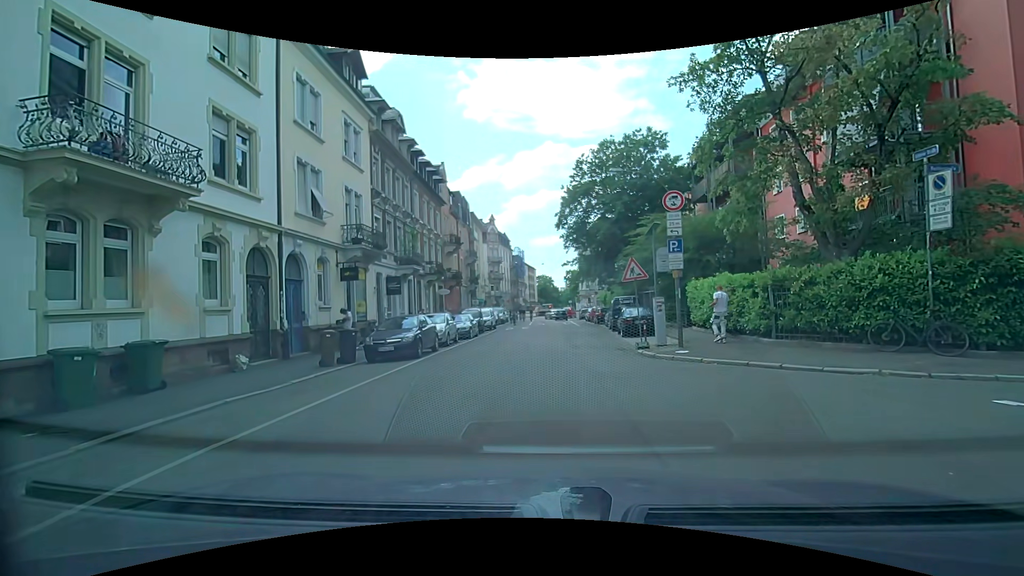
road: residential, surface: asphalt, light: Day
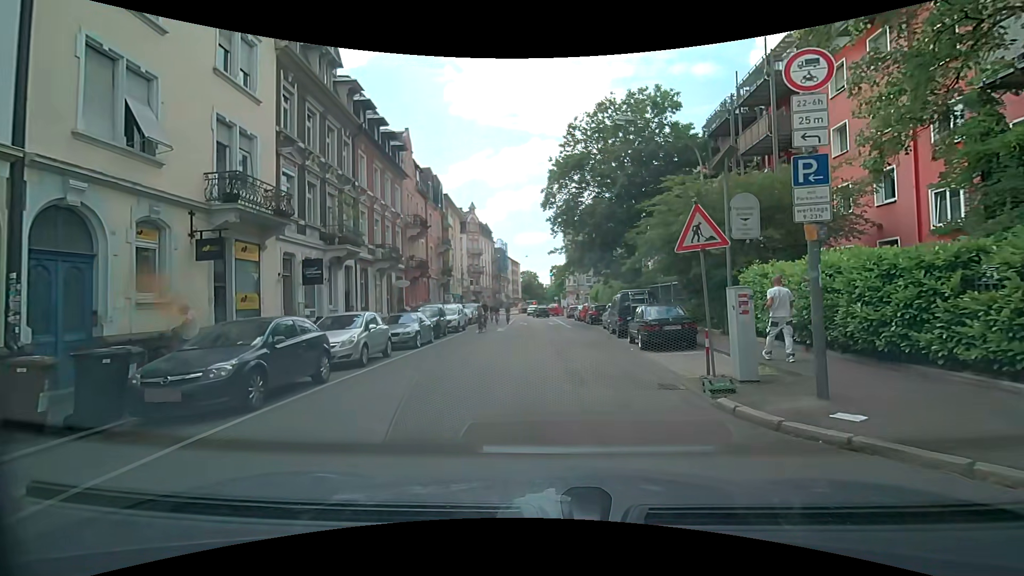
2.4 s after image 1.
(+0.1, +8.5) m; 0°
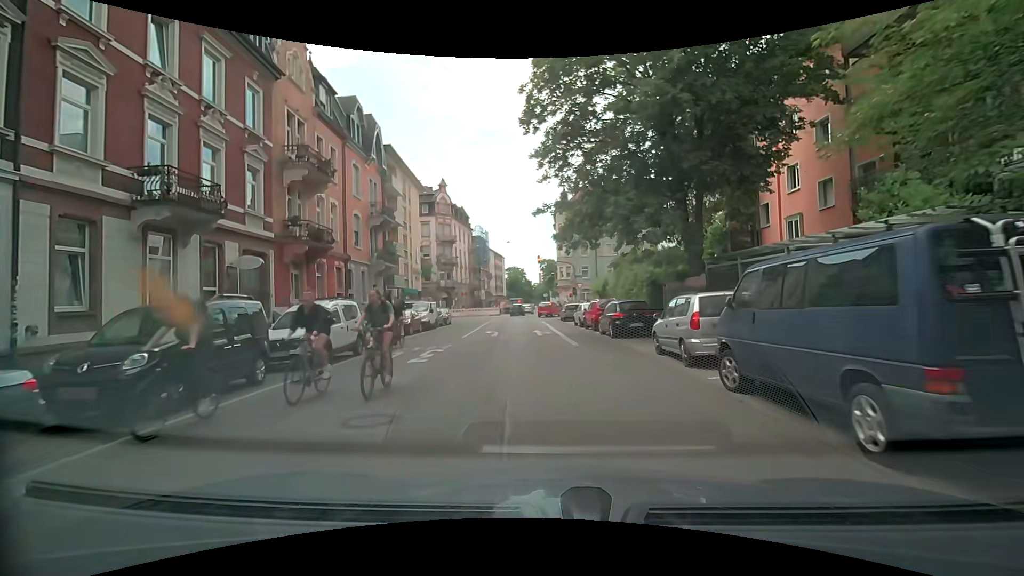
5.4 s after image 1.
(+0.2, +17.3) m; +1°
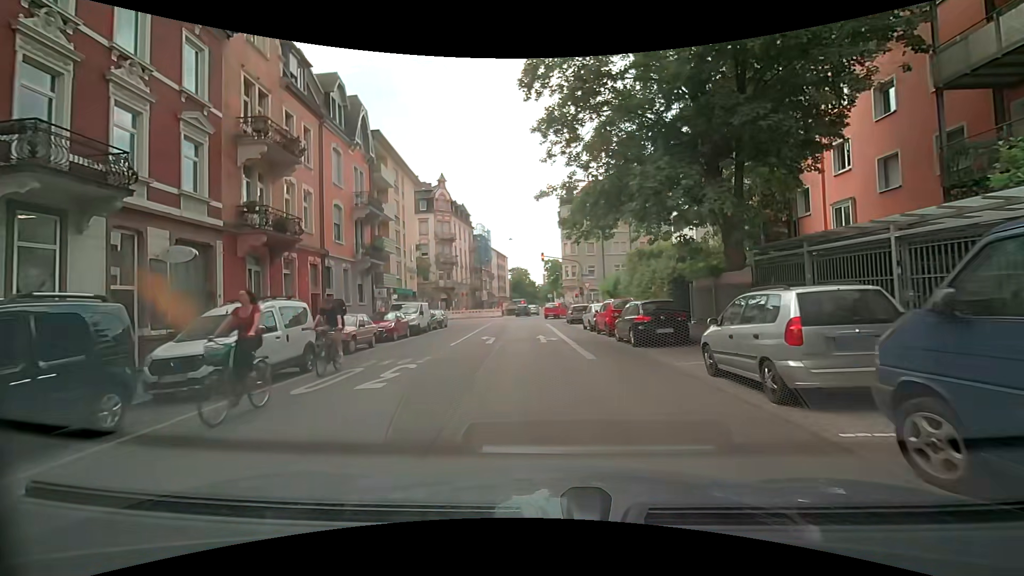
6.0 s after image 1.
(0.0, +3.8) m; 0°
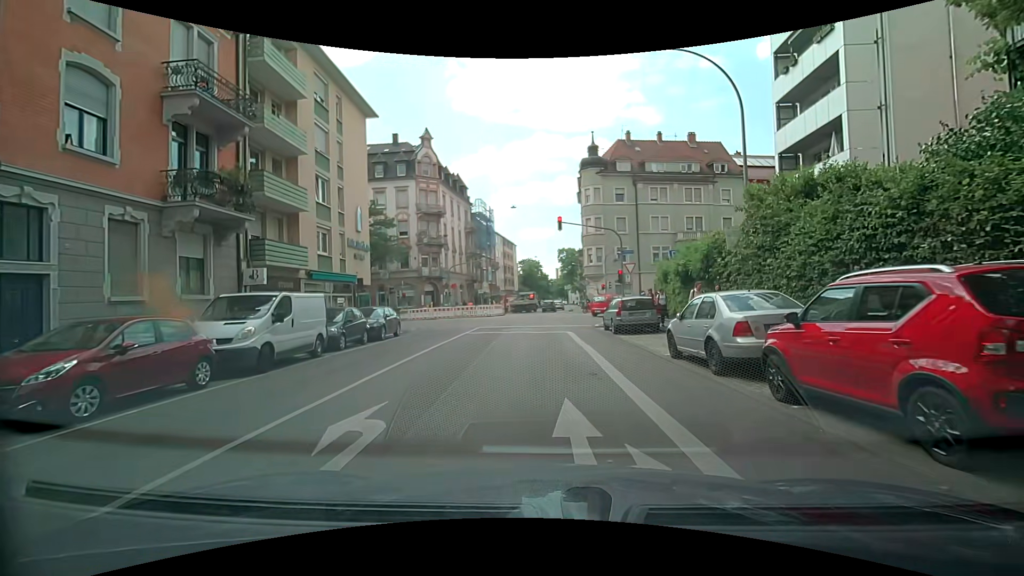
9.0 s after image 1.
(-0.6, +17.0) m; -2°
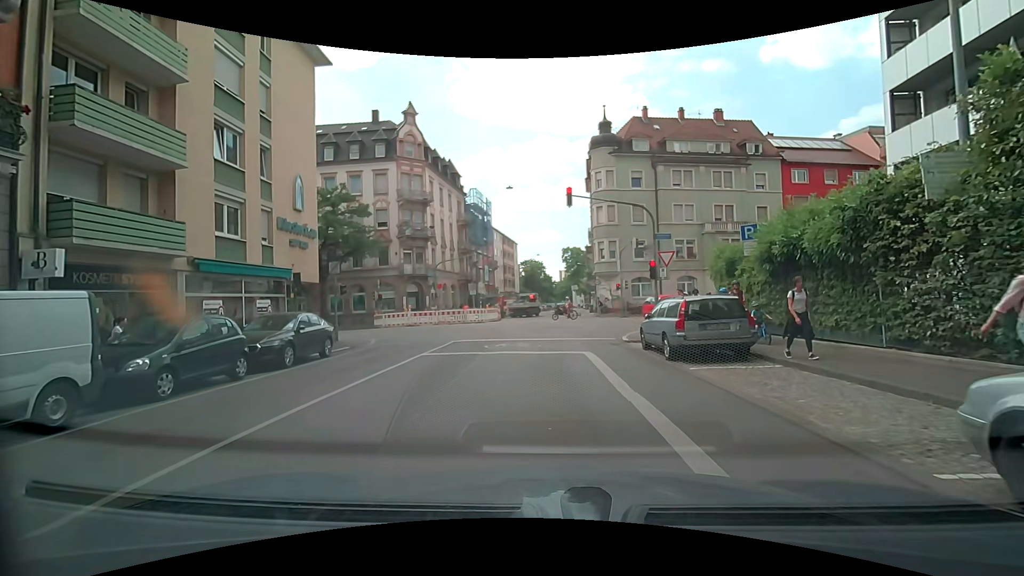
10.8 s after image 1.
(-0.1, +8.1) m; 0°
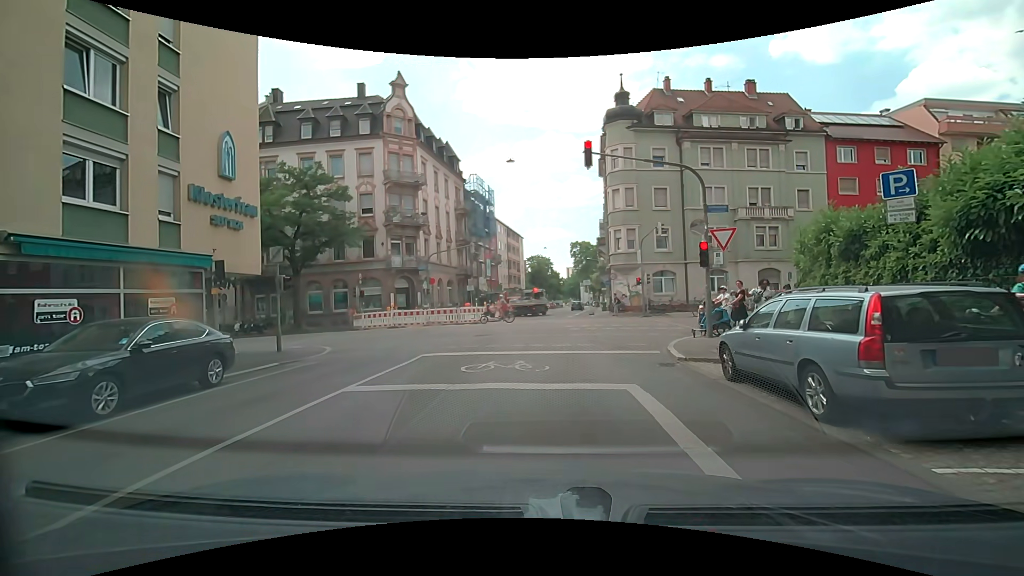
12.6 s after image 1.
(0.0, +5.8) m; -3°
